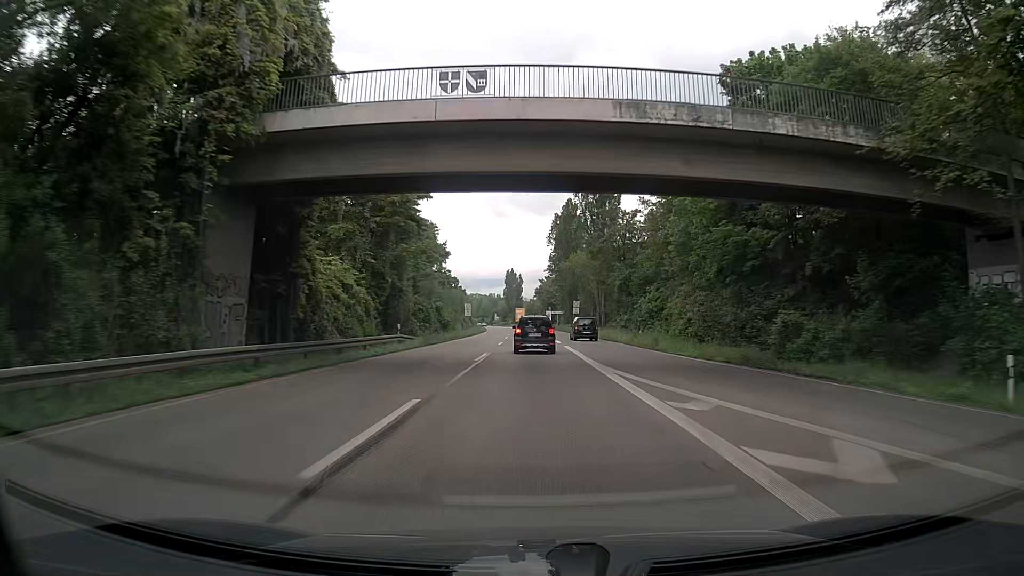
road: trunk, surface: asphalt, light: Day
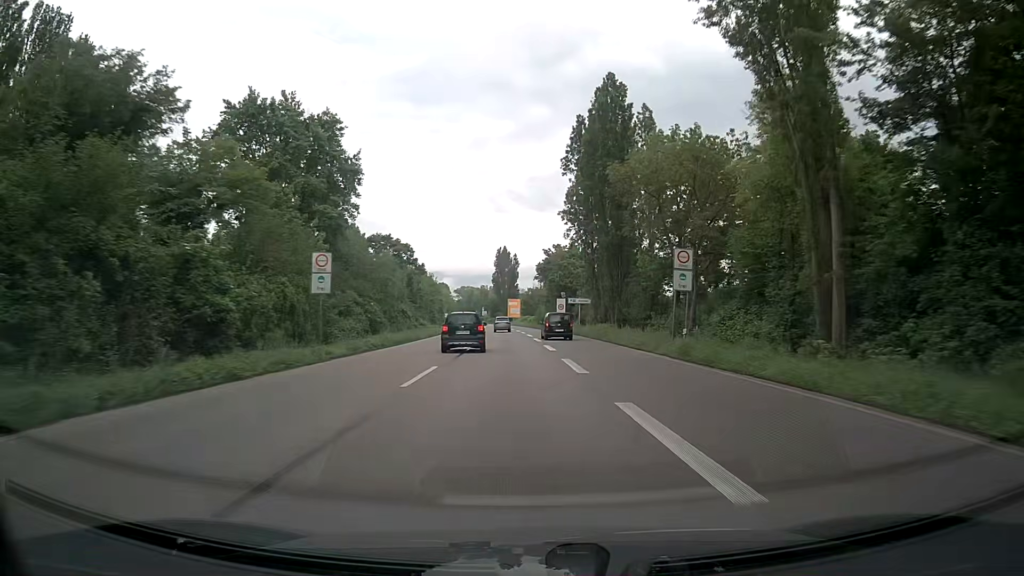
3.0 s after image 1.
(+0.1, +64.4) m; 0°
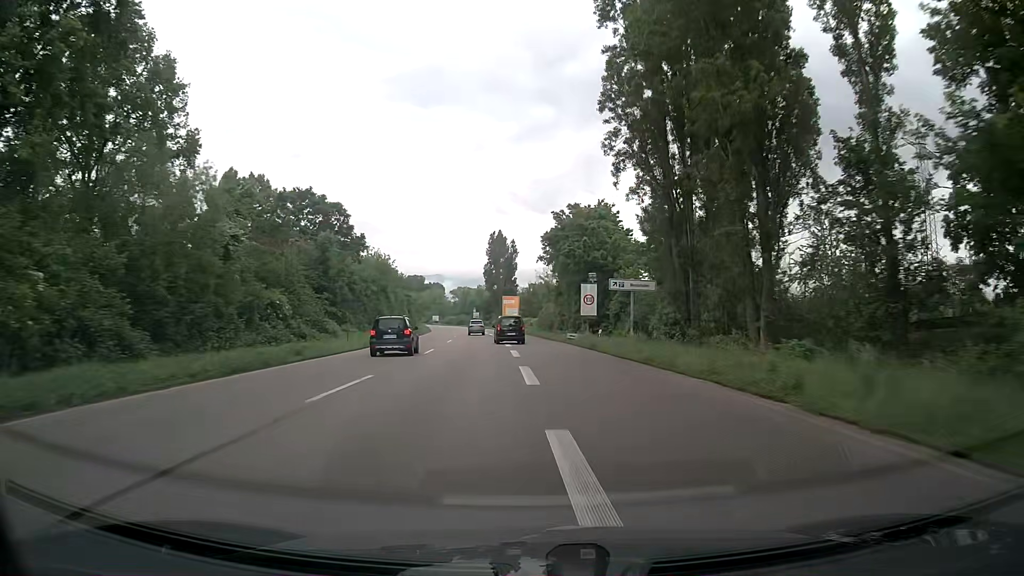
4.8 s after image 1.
(0.0, +38.6) m; 0°
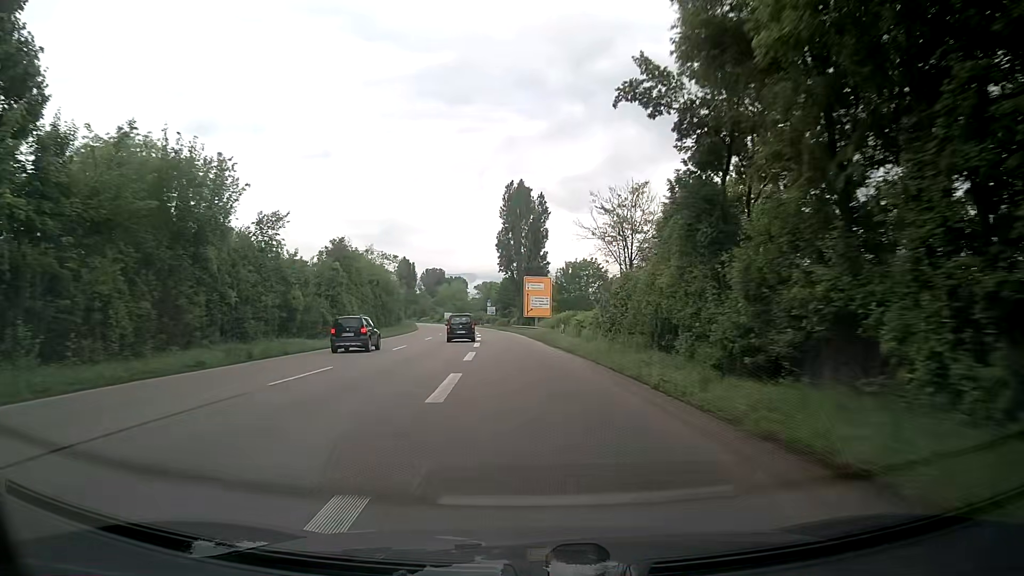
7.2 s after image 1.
(-0.9, +51.5) m; -3°
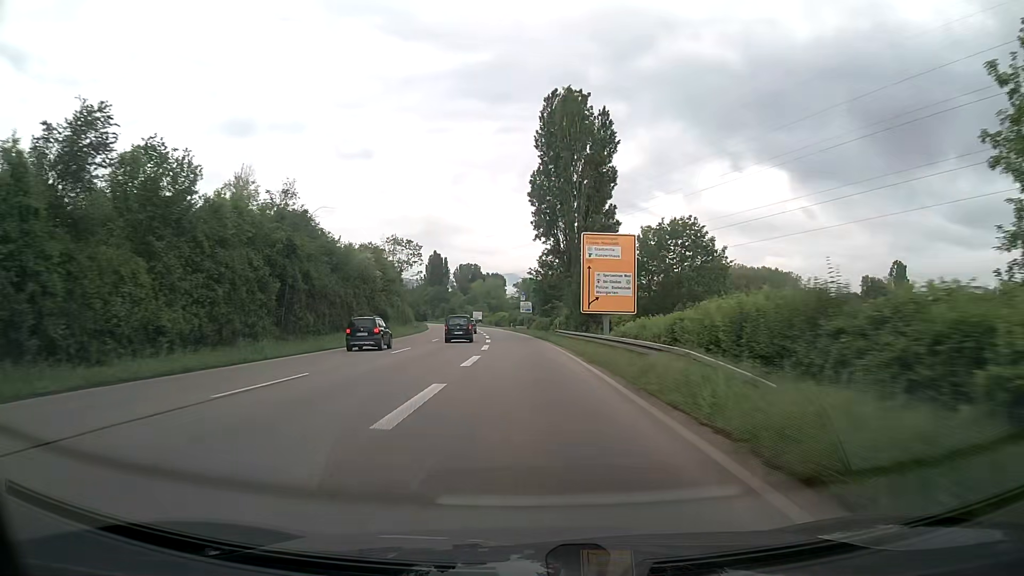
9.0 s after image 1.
(-1.1, +38.9) m; -3°
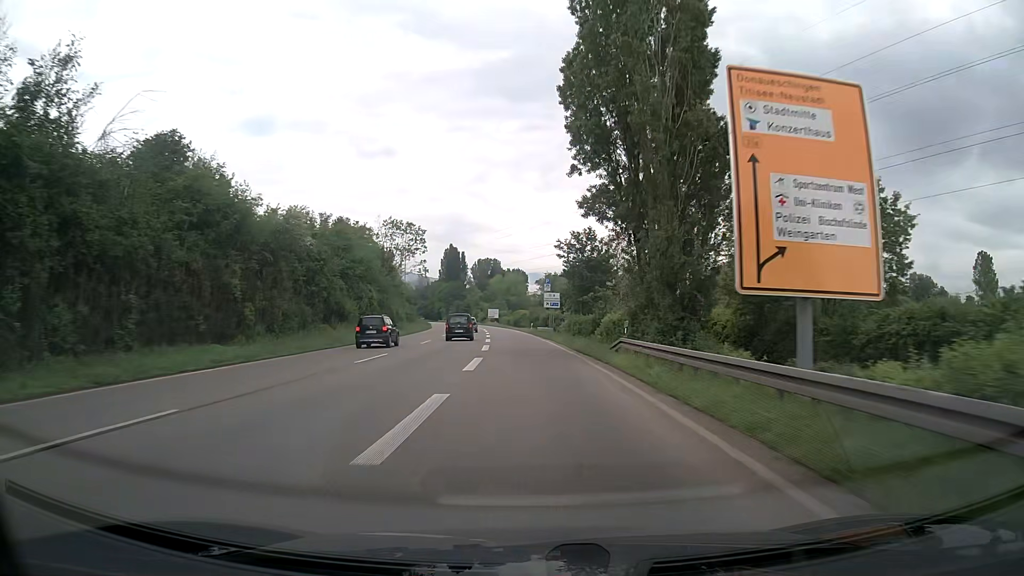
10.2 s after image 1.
(-0.4, +26.1) m; -2°
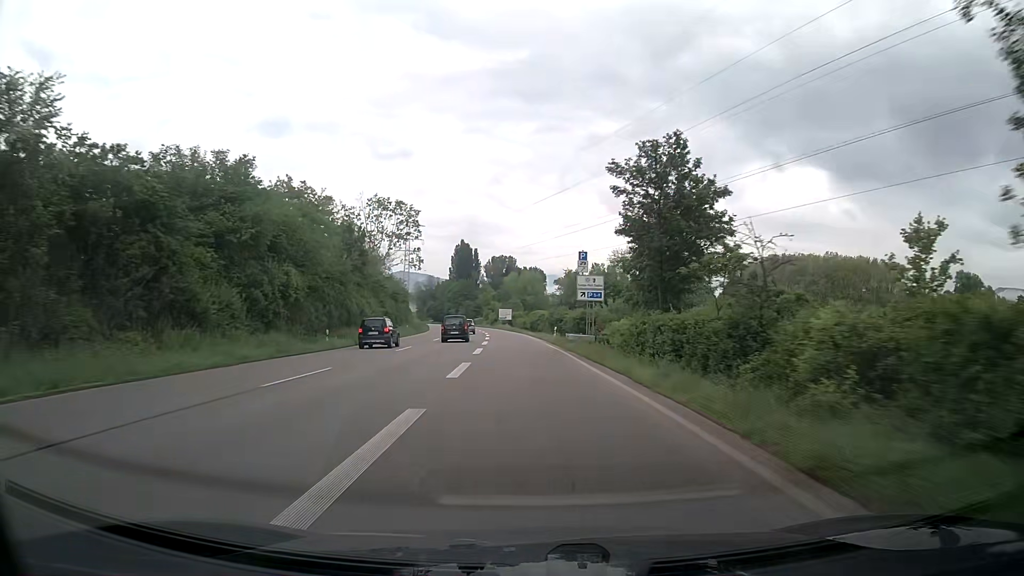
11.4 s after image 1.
(-0.4, +26.2) m; -2°
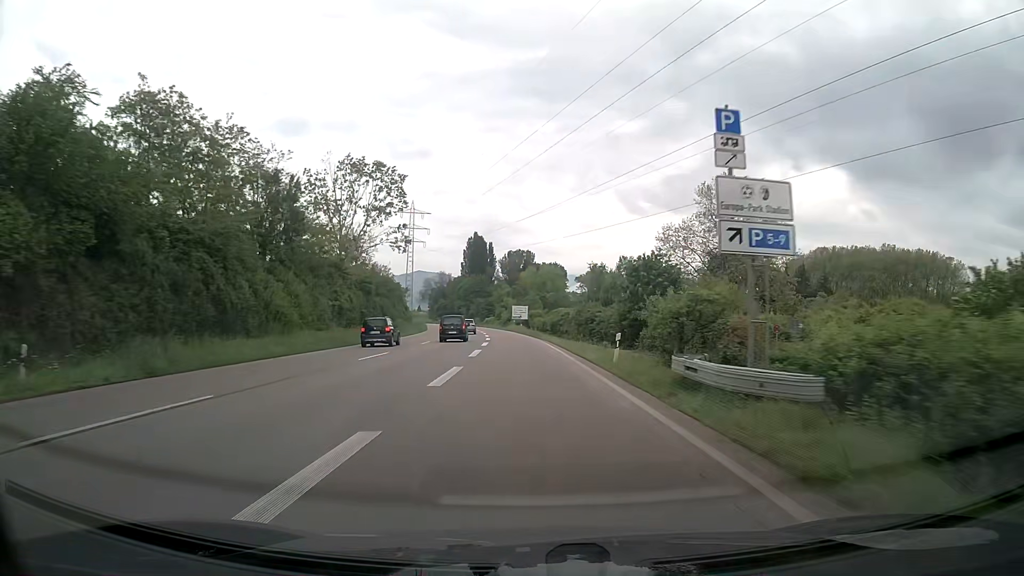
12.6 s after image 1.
(-0.3, +26.2) m; -1°
(0, +10) (0, +20) (0, +30) (-1, +40) (-1, +50) (-2, +60) (-3, +70) (-3, +80) (-4, +90) (-5, +100) m
